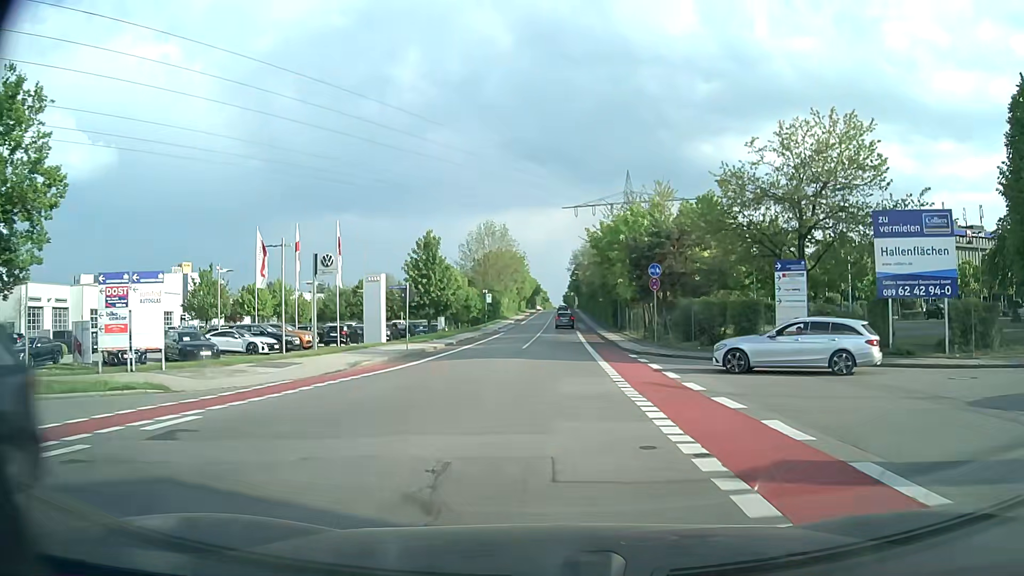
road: tertiary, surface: asphalt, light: Day
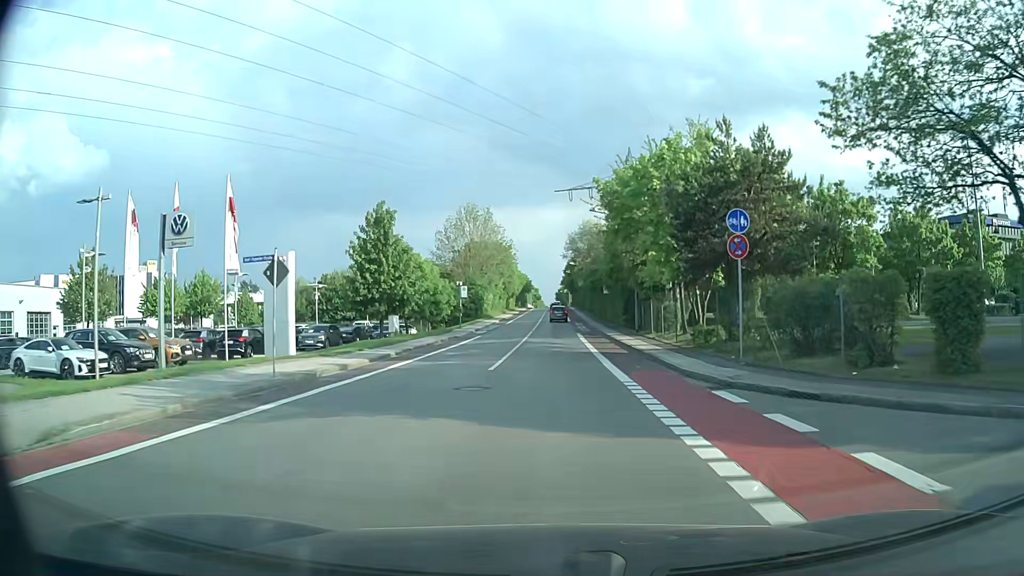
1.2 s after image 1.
(+0.1, +15.1) m; 0°
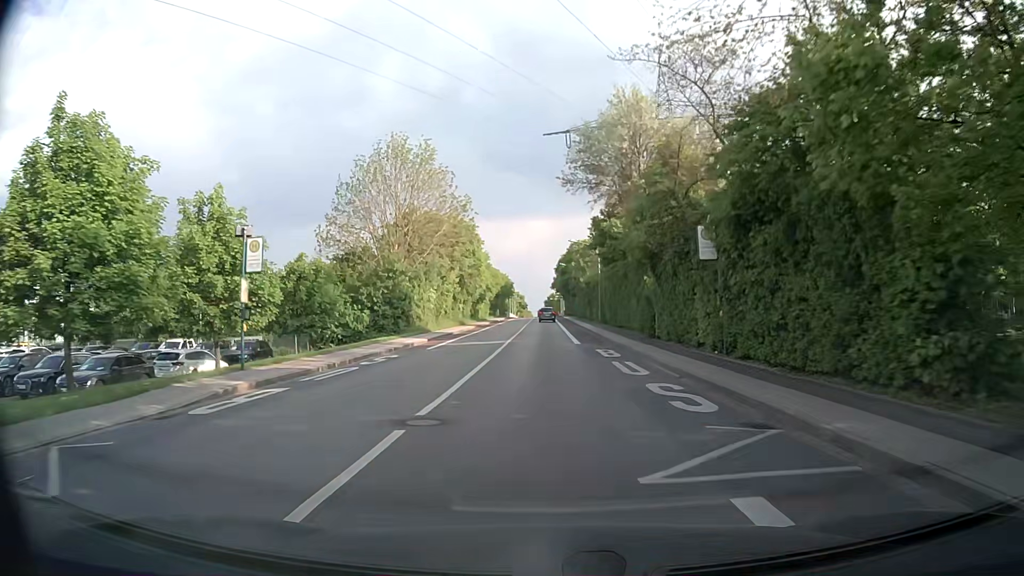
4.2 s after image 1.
(+0.6, +40.1) m; +1°
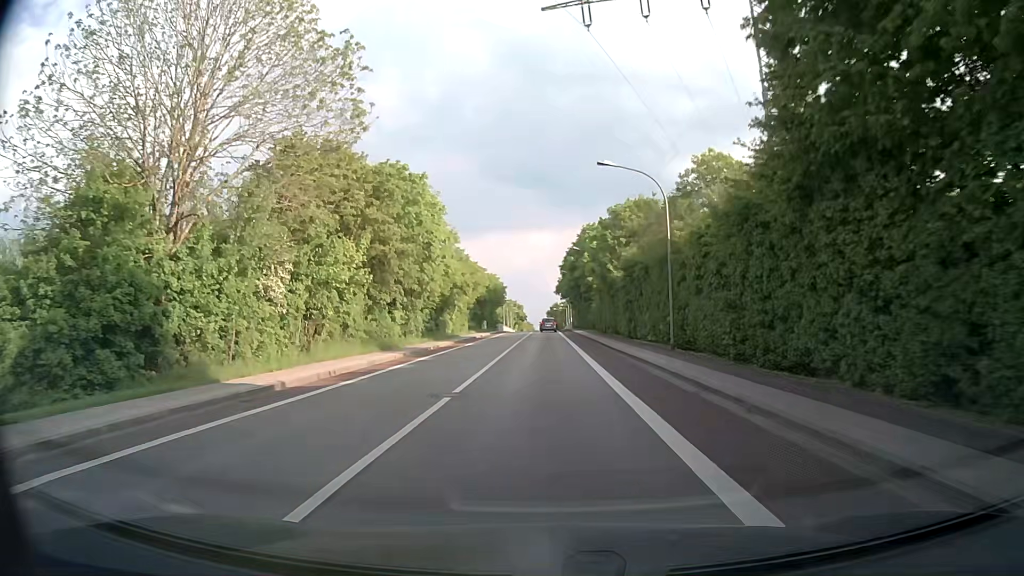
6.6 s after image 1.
(+0.1, +32.5) m; 0°
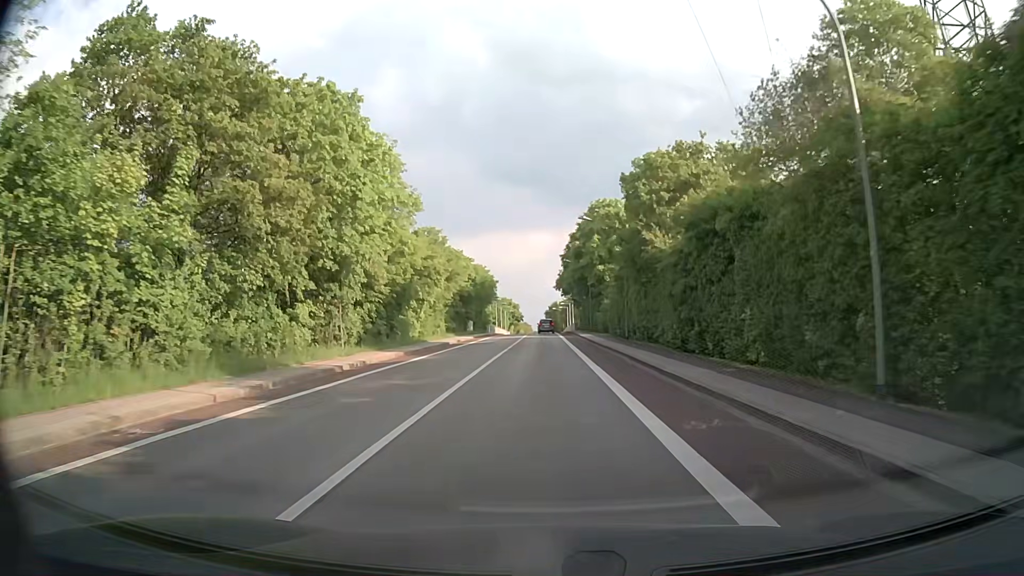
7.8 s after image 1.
(-0.1, +16.5) m; 0°
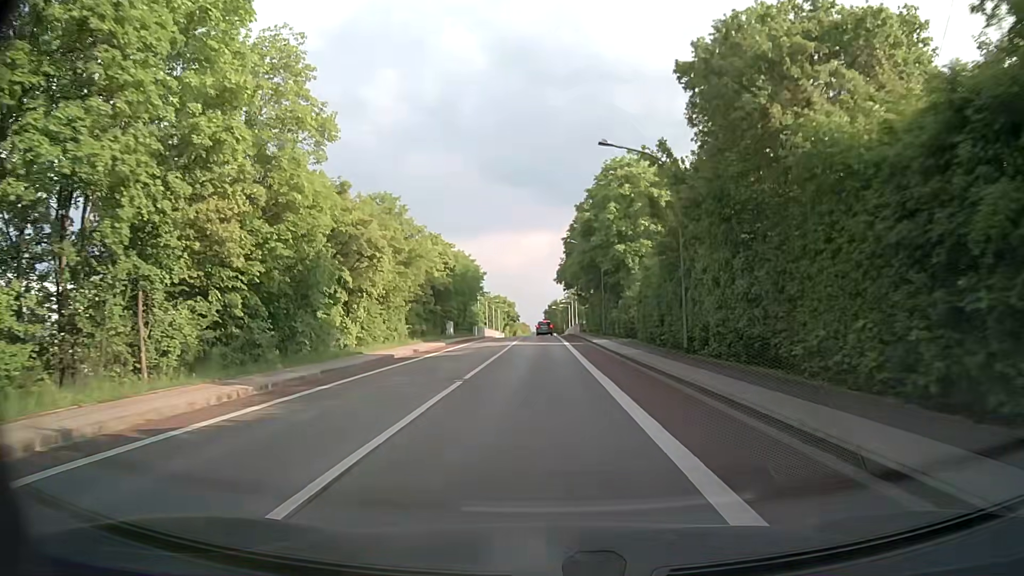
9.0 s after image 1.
(0.0, +16.7) m; 0°
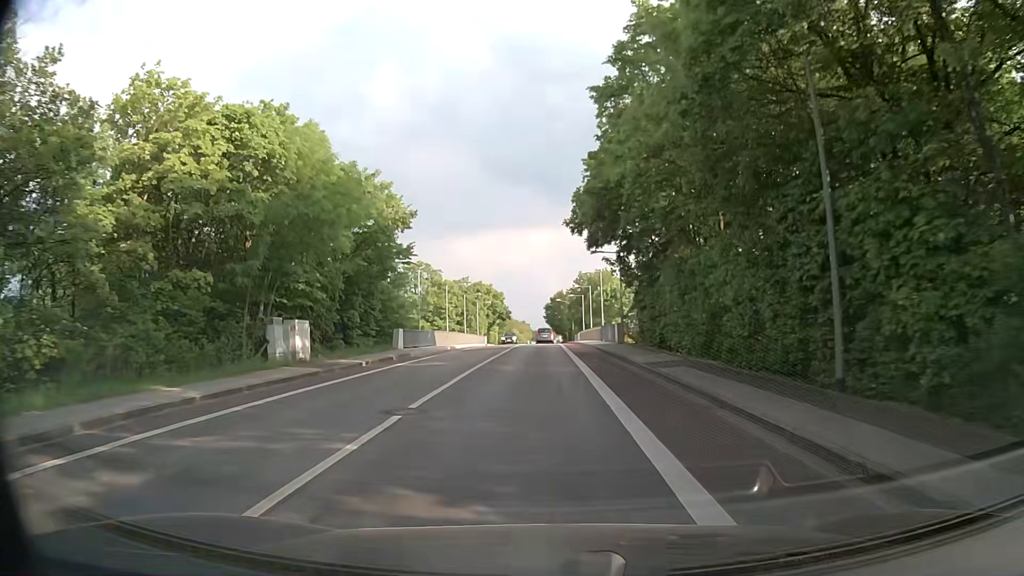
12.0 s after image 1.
(+0.1, +41.7) m; 0°
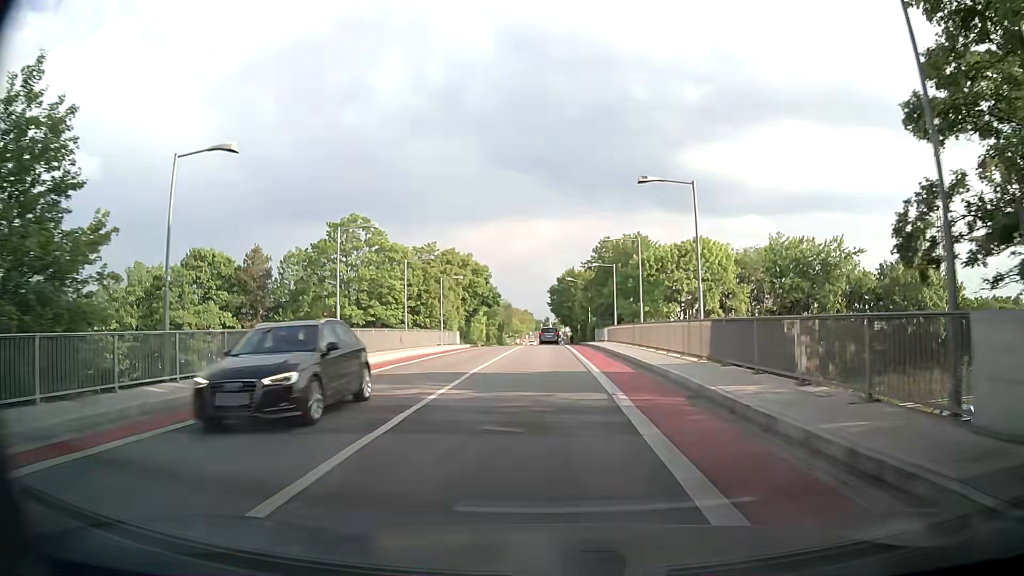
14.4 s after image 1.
(-0.1, +32.4) m; 0°
